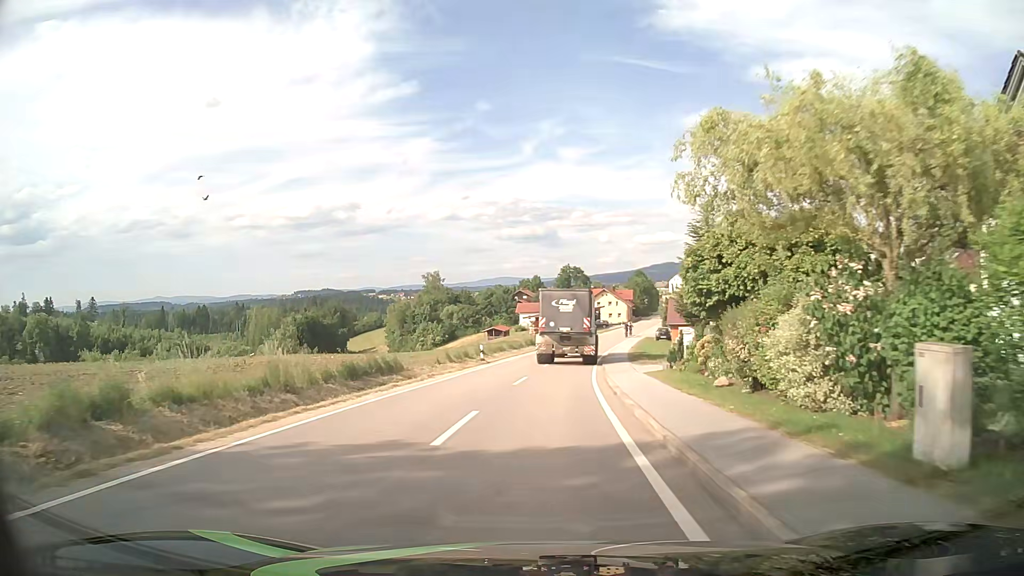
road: tertiary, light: Day
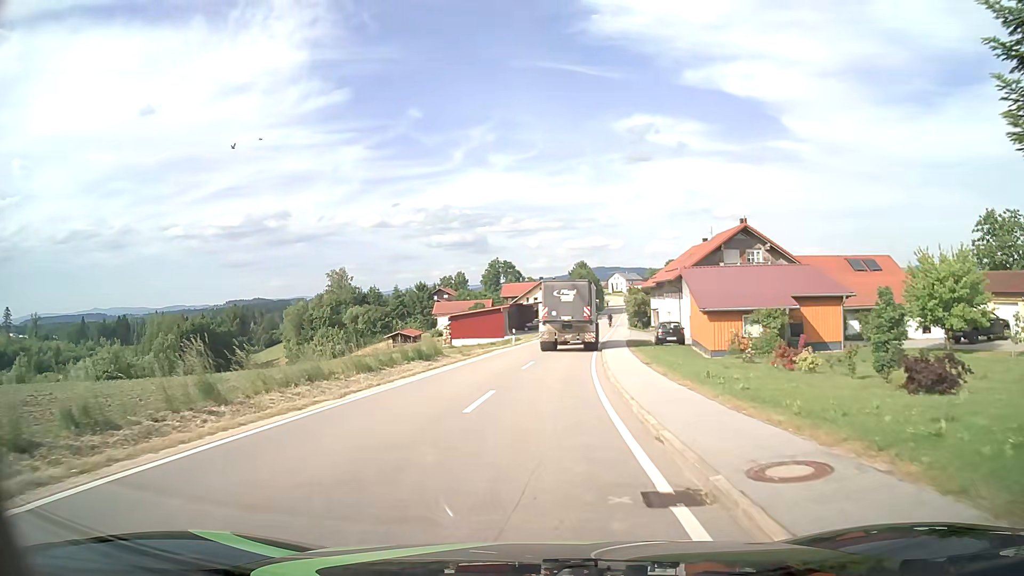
(+1.6, +32.4) m; +5°
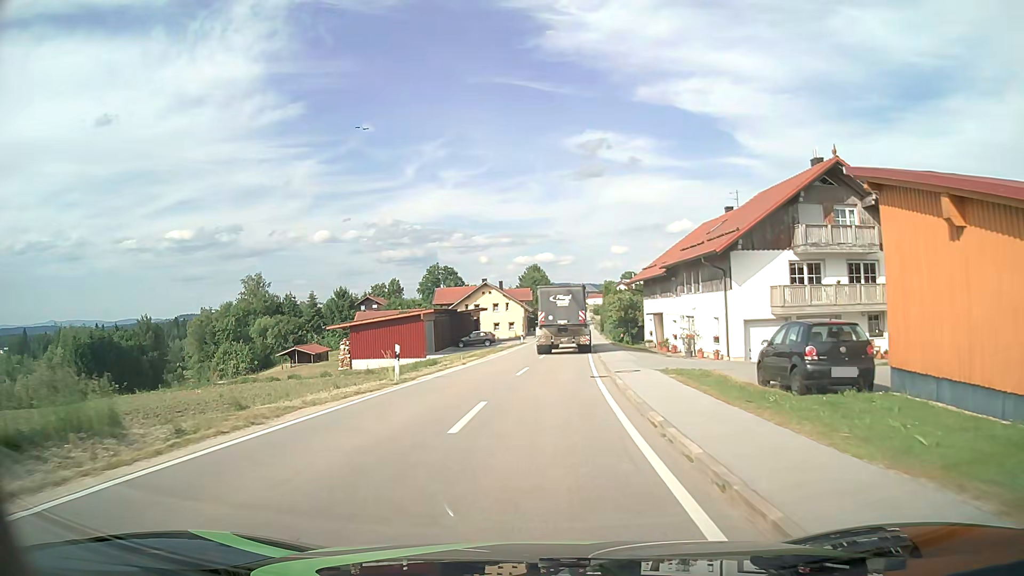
(+1.2, +26.0) m; +5°
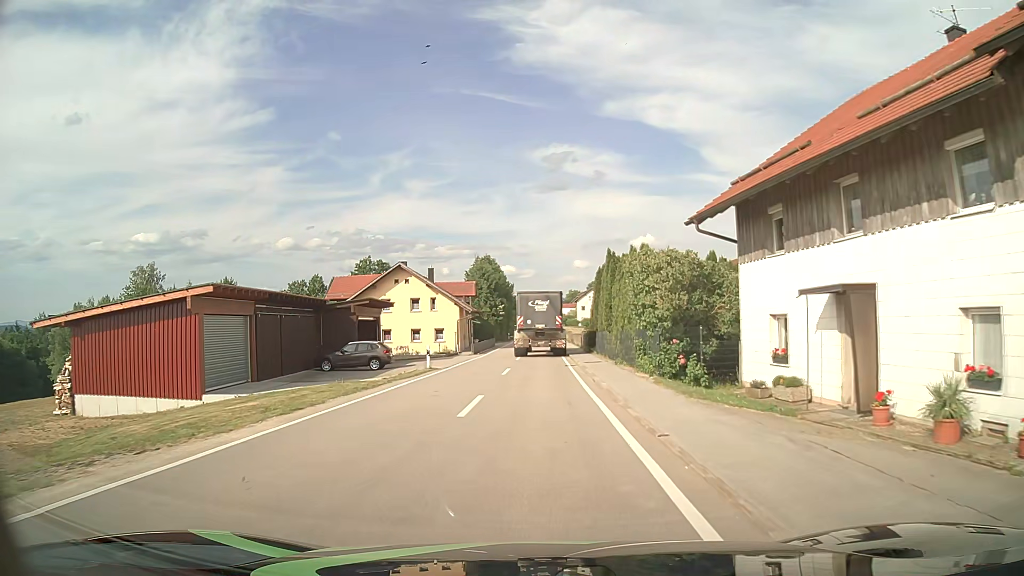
(+1.5, +33.4) m; +3°
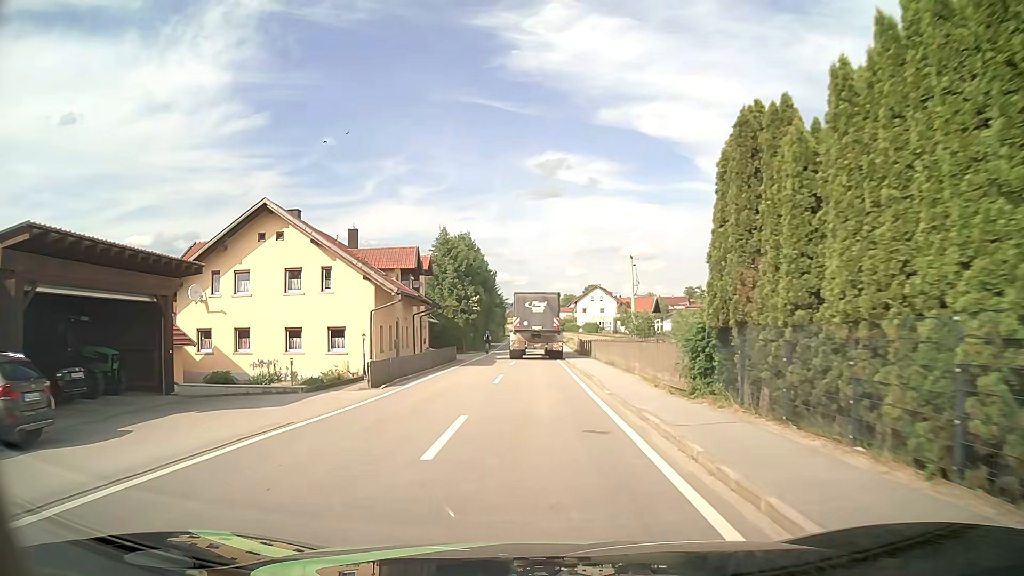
(+0.2, +28.0) m; +1°
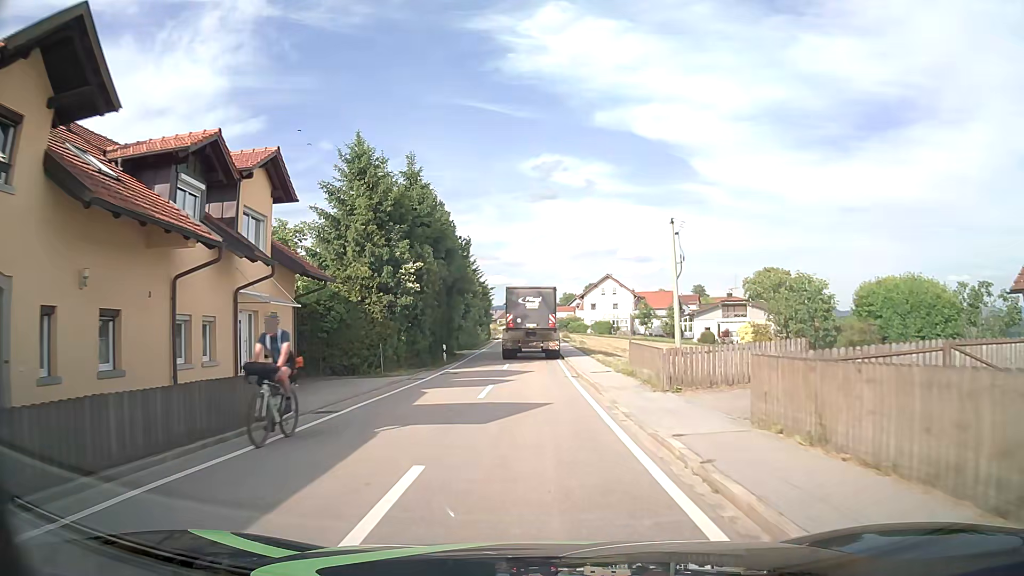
(0.0, +28.2) m; 0°
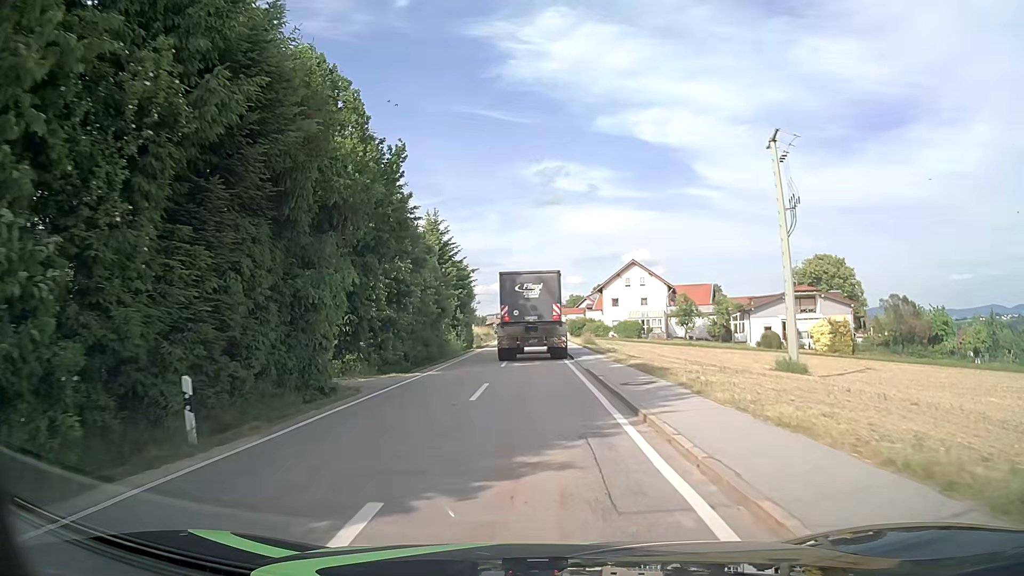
(0.0, +26.1) m; 0°
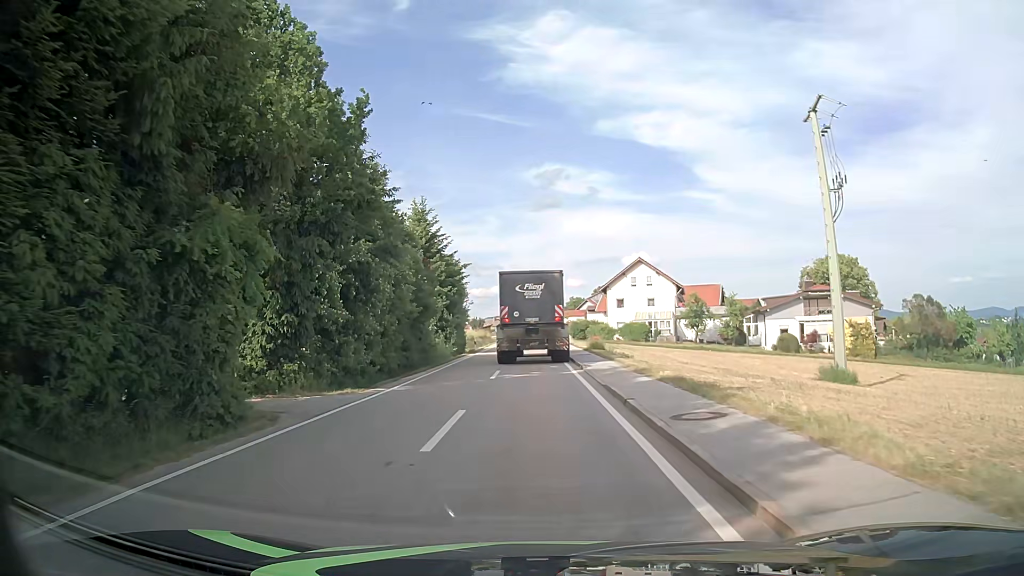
(0.0, +5.5) m; -1°
(0, +10) (0, +20) (0, +30) (0, +40) (0, +50) (0, +60) (0, +70) (0, +80) (0, +90) (0, +100) m
